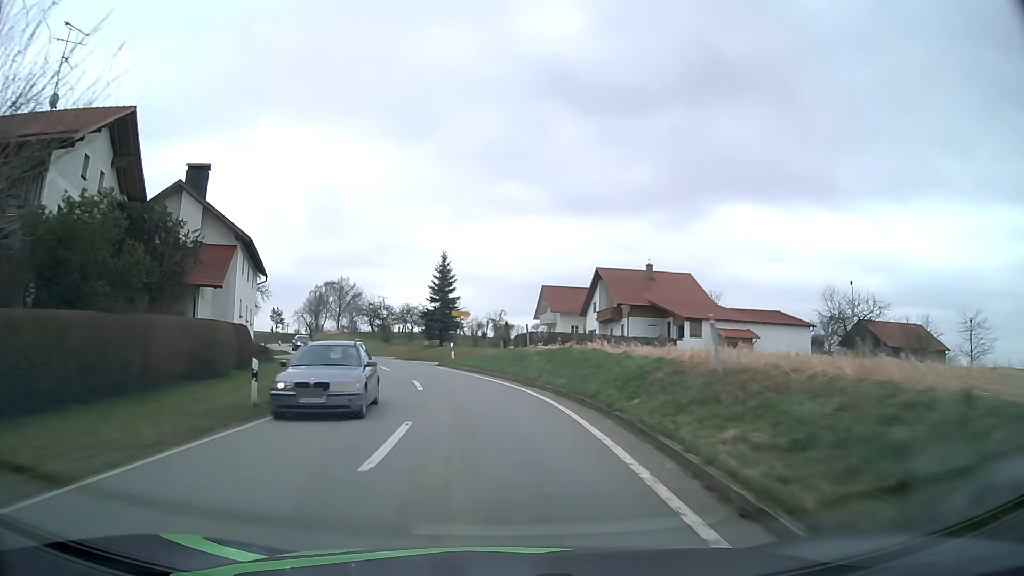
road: tertiary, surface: asphalt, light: Day
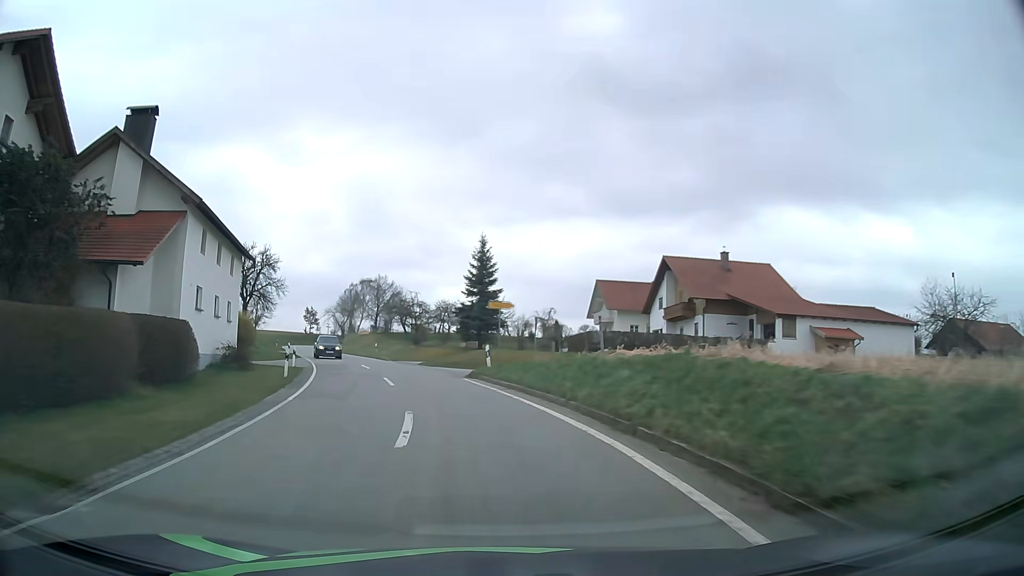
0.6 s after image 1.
(-0.3, +10.1) m; -3°
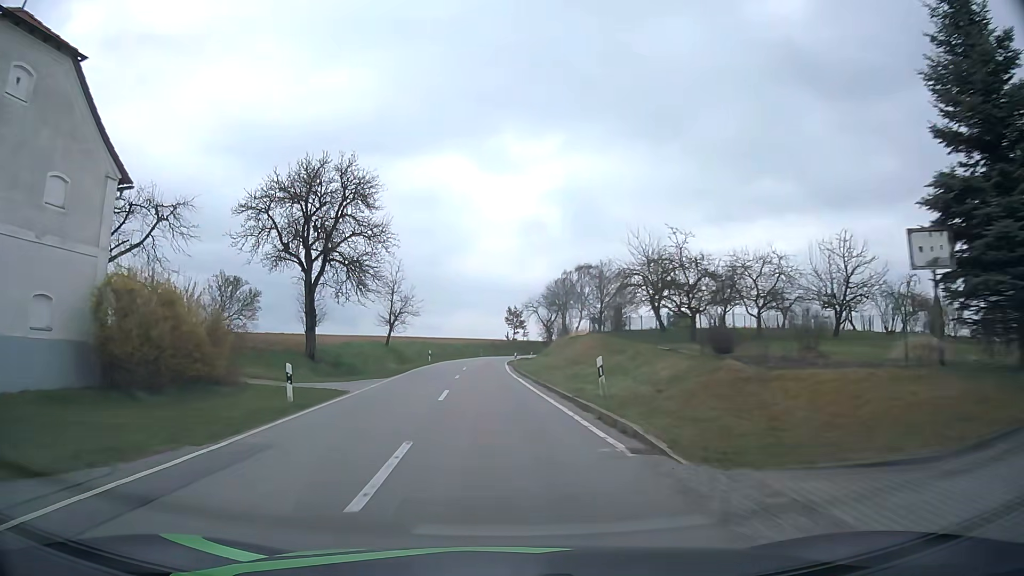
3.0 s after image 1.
(-7.2, +38.8) m; -20°
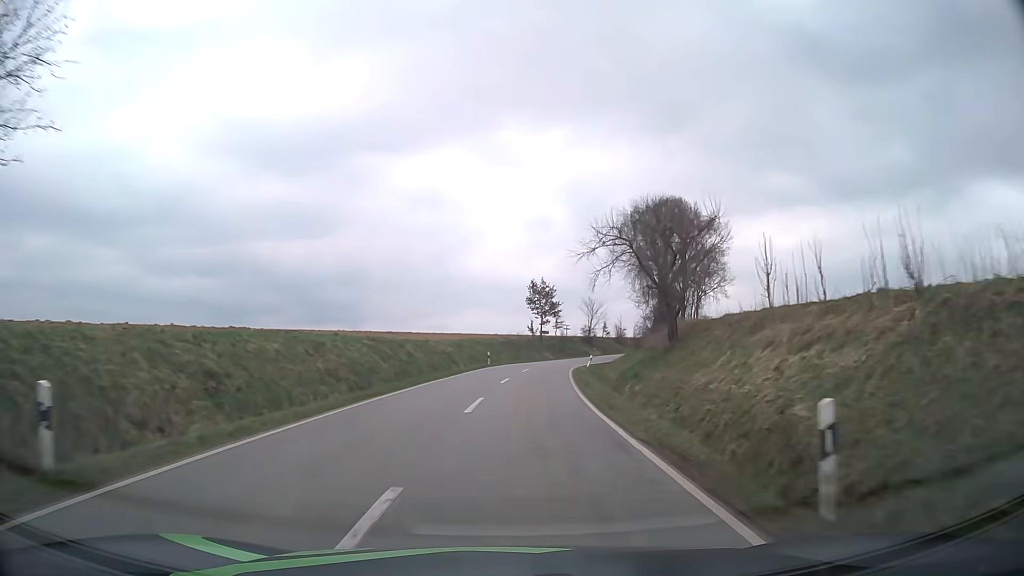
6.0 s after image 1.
(-1.6, +50.9) m; -1°
(0, +10) (0, +20) (+1, +30) (+2, +40) (+3, +50) (+5, +60) (+8, +69) (+12, +79) (+16, +88) (+21, +97) m
